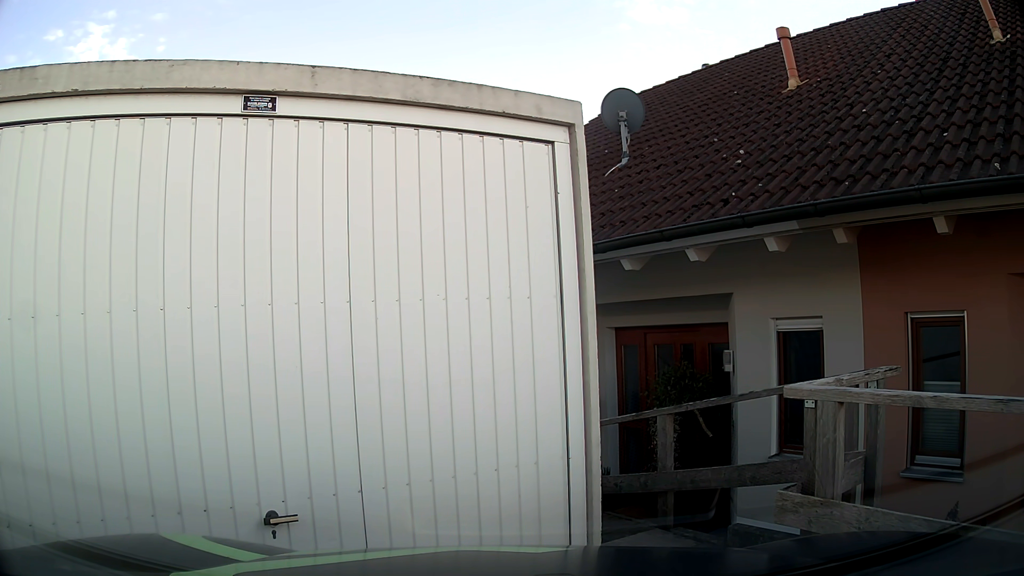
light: Day
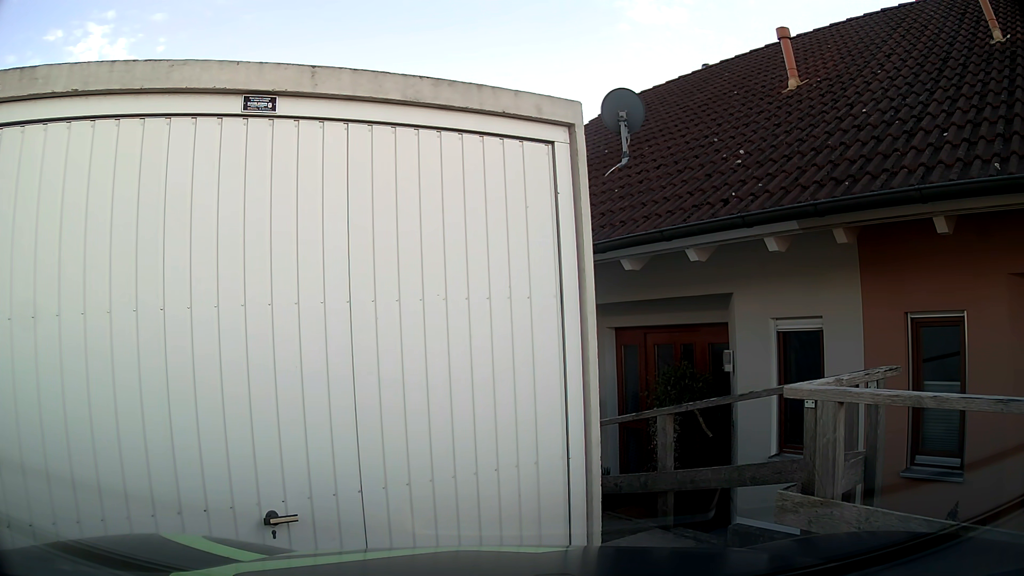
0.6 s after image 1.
(0.0, 0.0) m; 0°
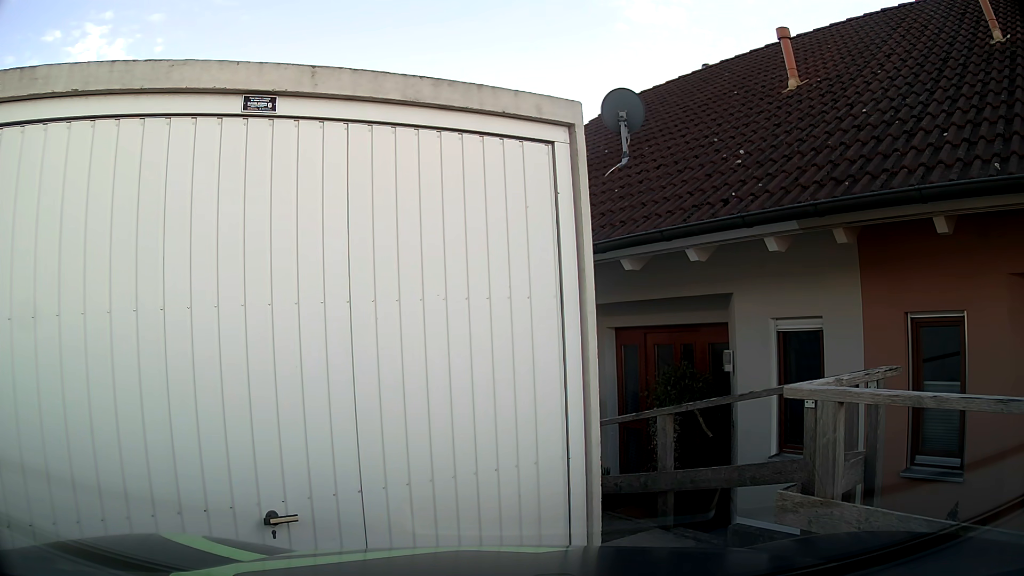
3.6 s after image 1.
(0.0, 0.0) m; 0°
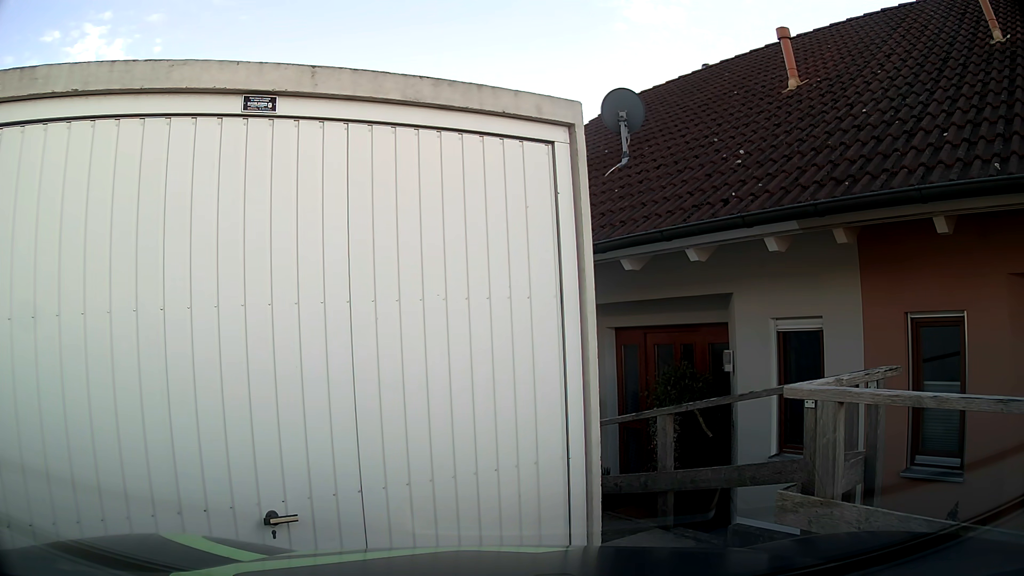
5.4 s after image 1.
(0.0, 0.0) m; 0°
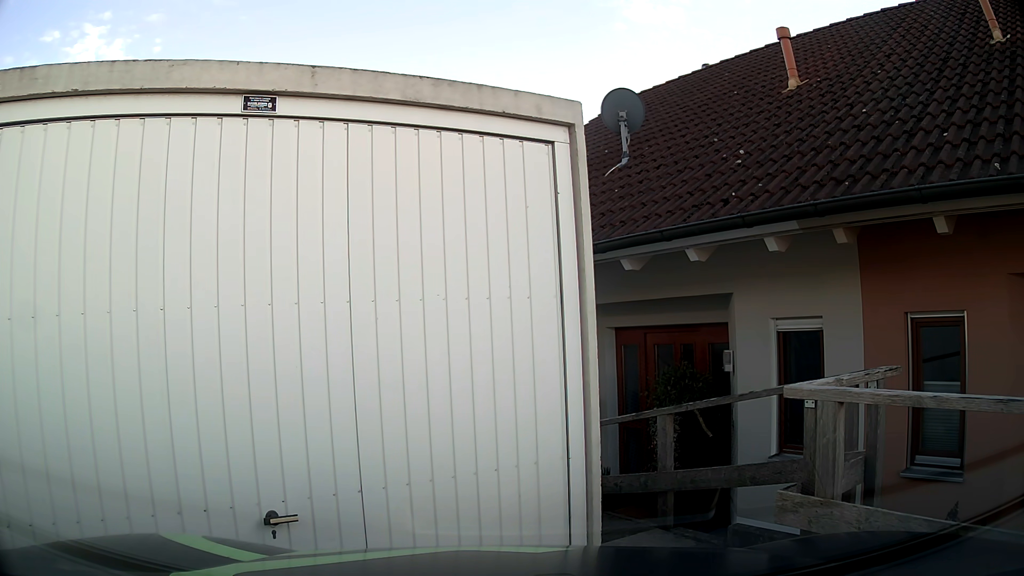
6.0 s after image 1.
(0.0, 0.0) m; 0°
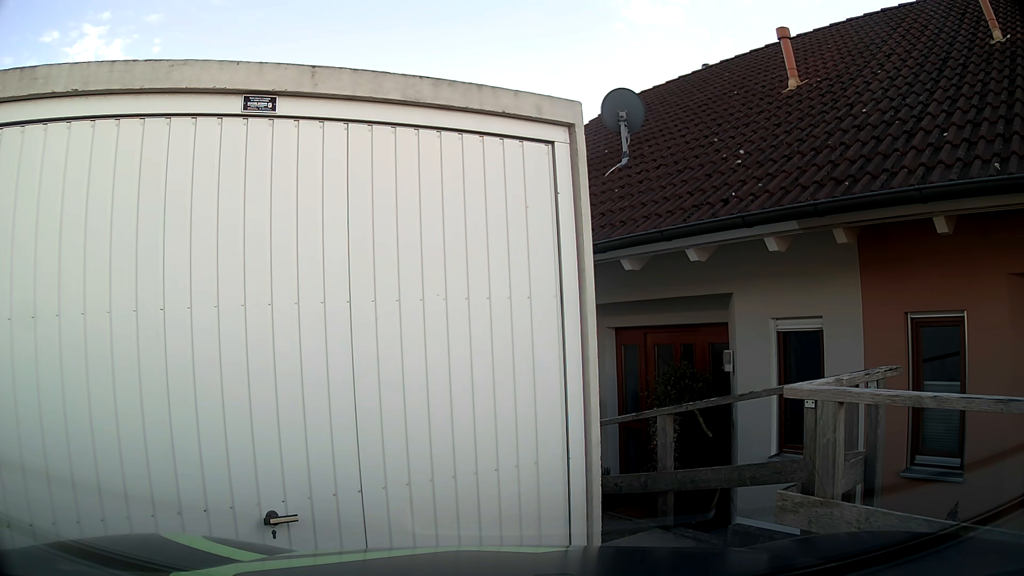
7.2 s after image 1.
(0.0, 0.0) m; 0°
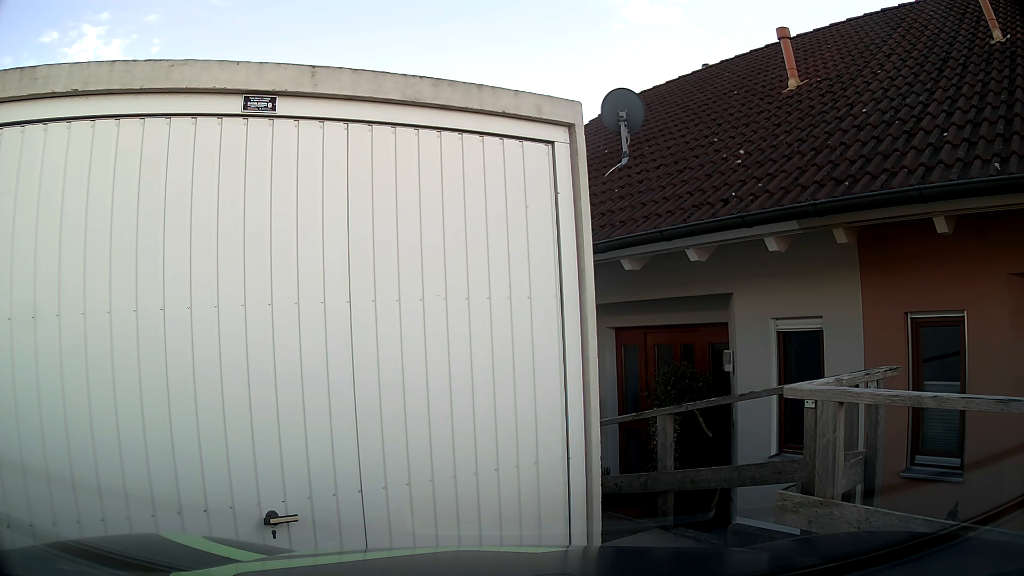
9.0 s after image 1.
(0.0, 0.0) m; 0°
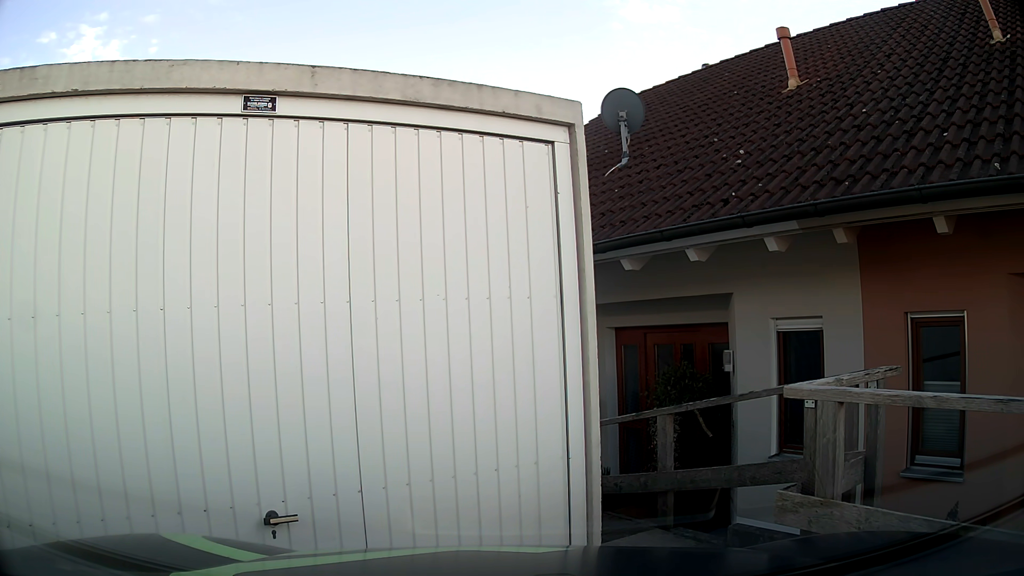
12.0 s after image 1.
(0.0, 0.0) m; 0°
